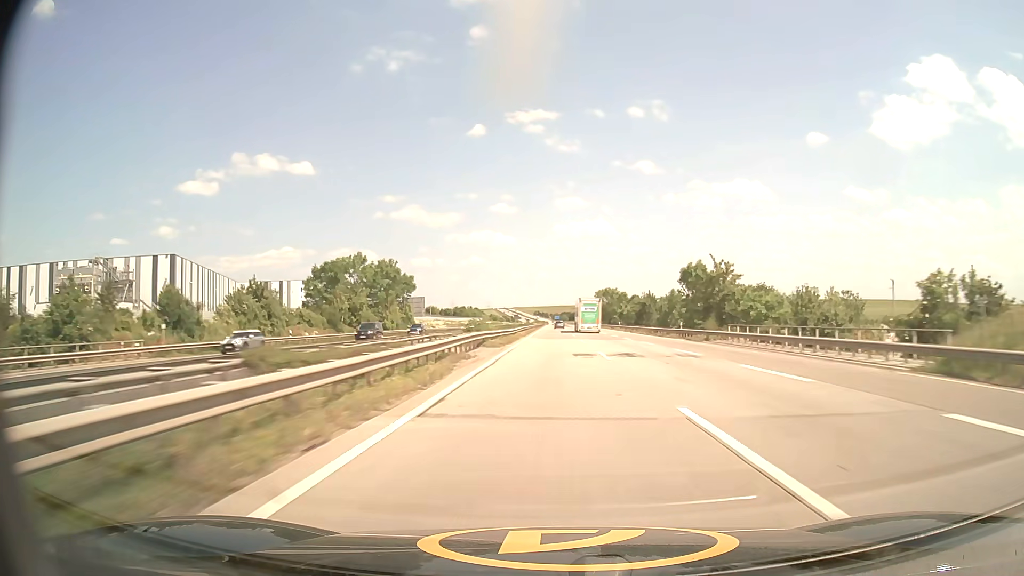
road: motorway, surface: asphalt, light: Day
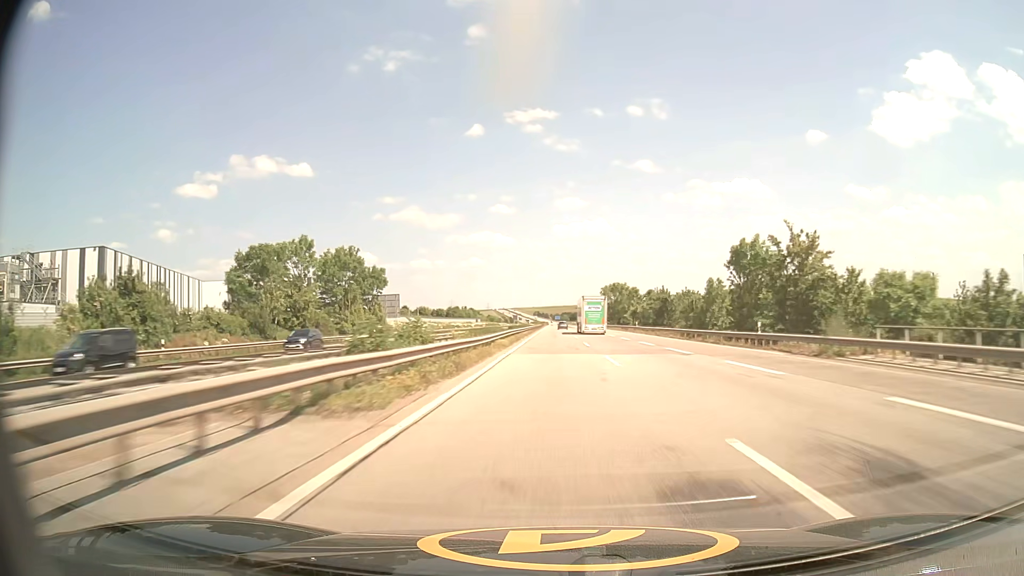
(+0.1, +21.7) m; 0°
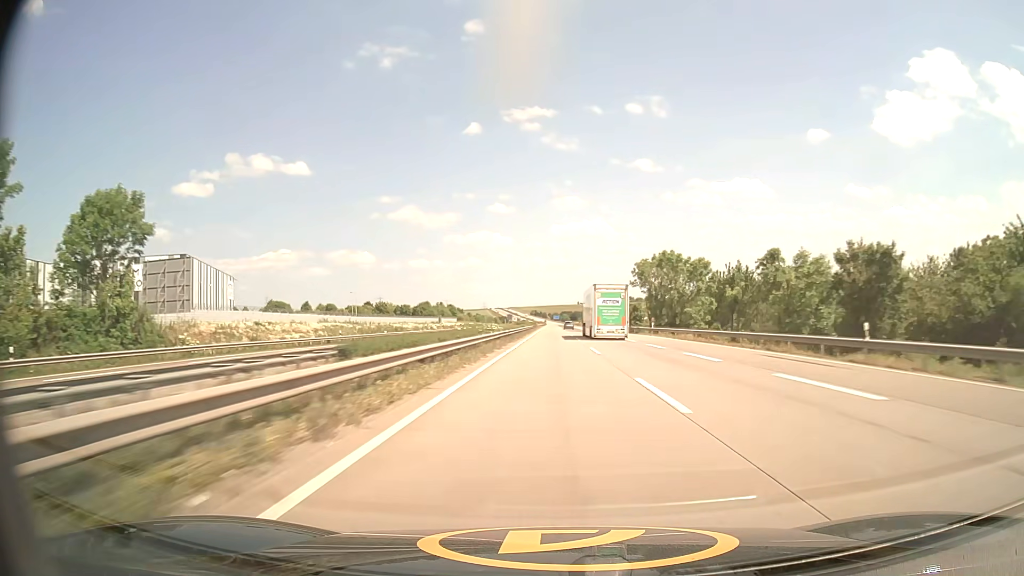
(+0.1, +64.7) m; 0°
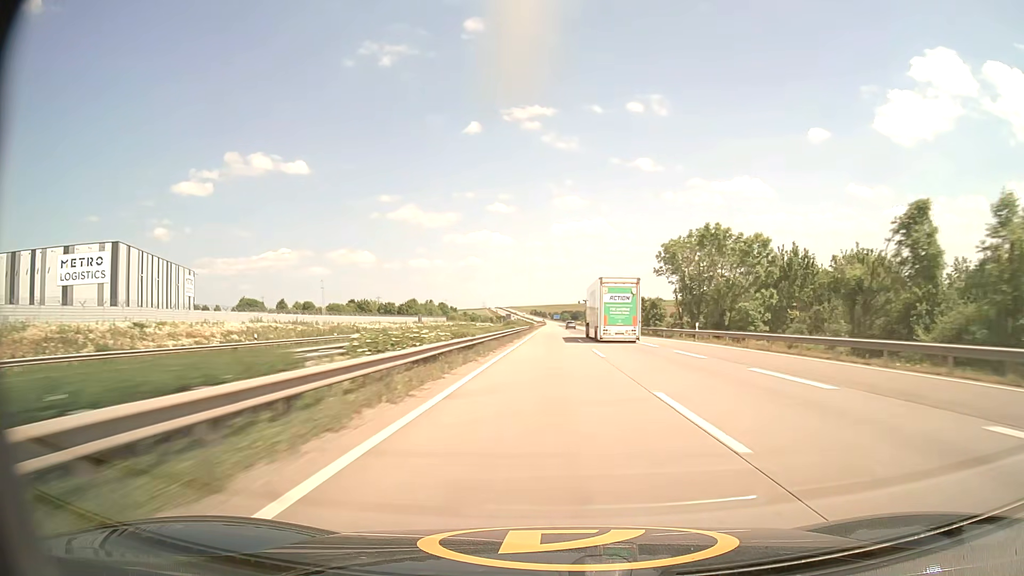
(0.0, +21.5) m; 0°
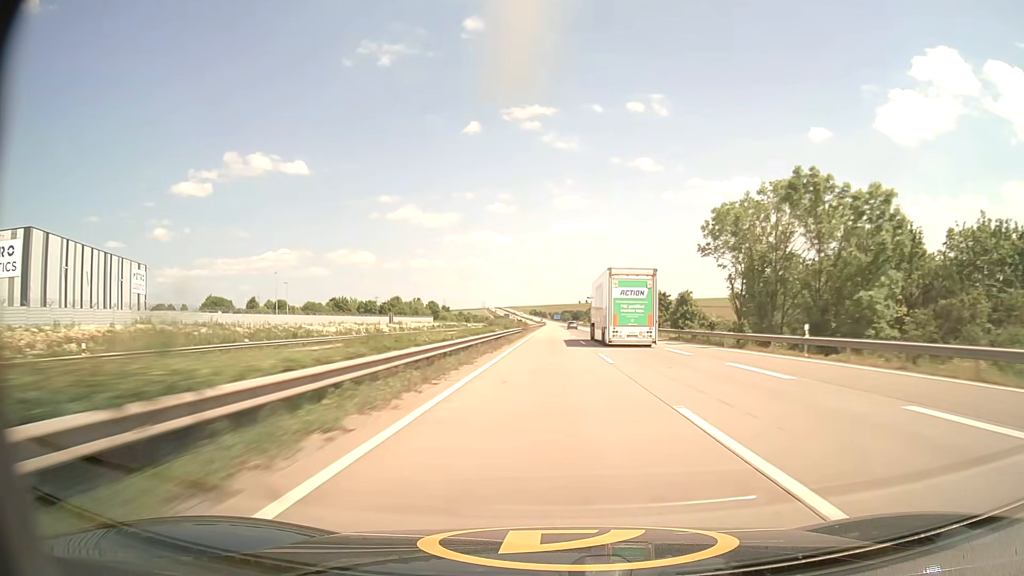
(0.0, +21.4) m; 0°
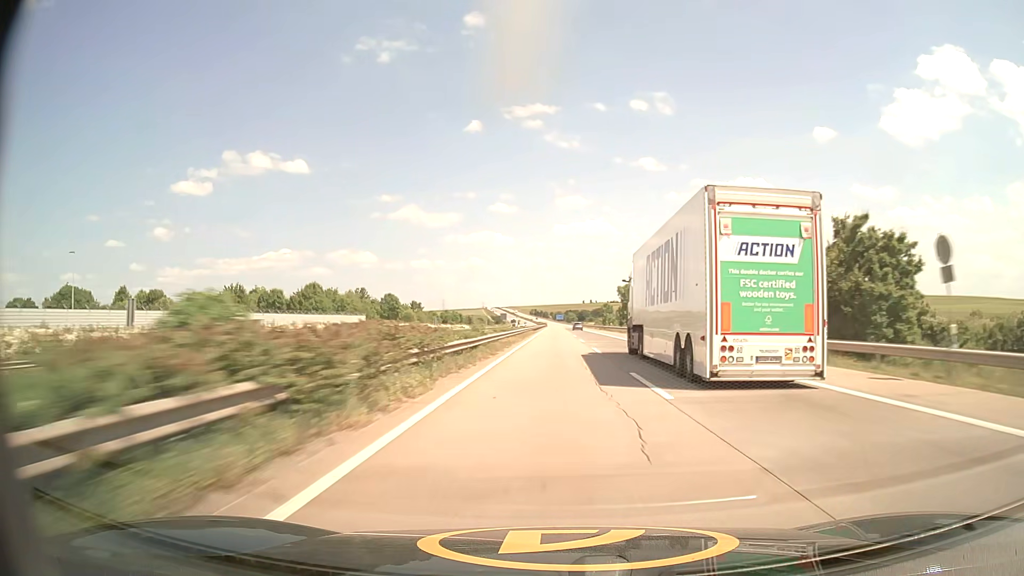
(-0.2, +64.0) m; 0°
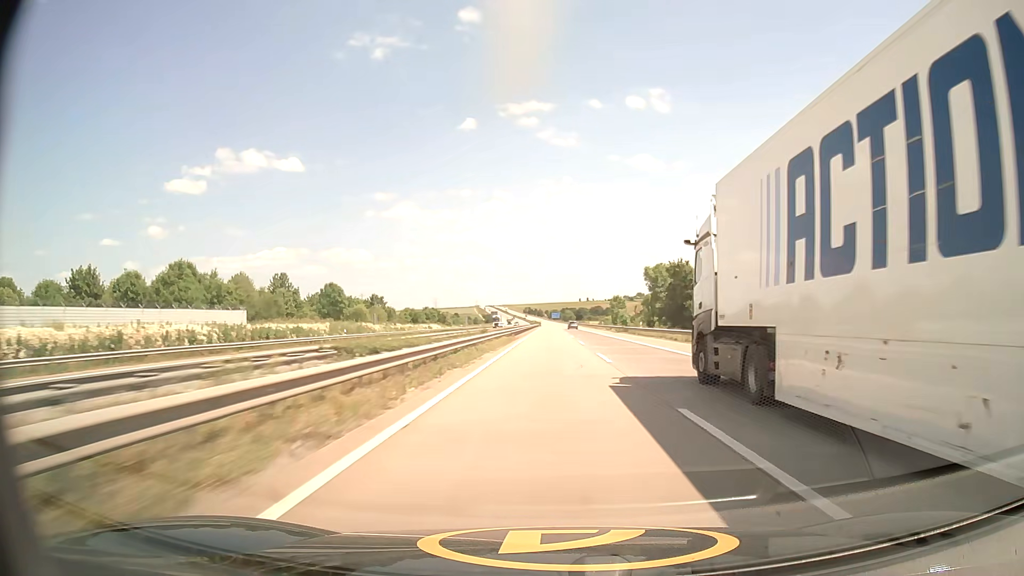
(+0.1, +42.4) m; 0°
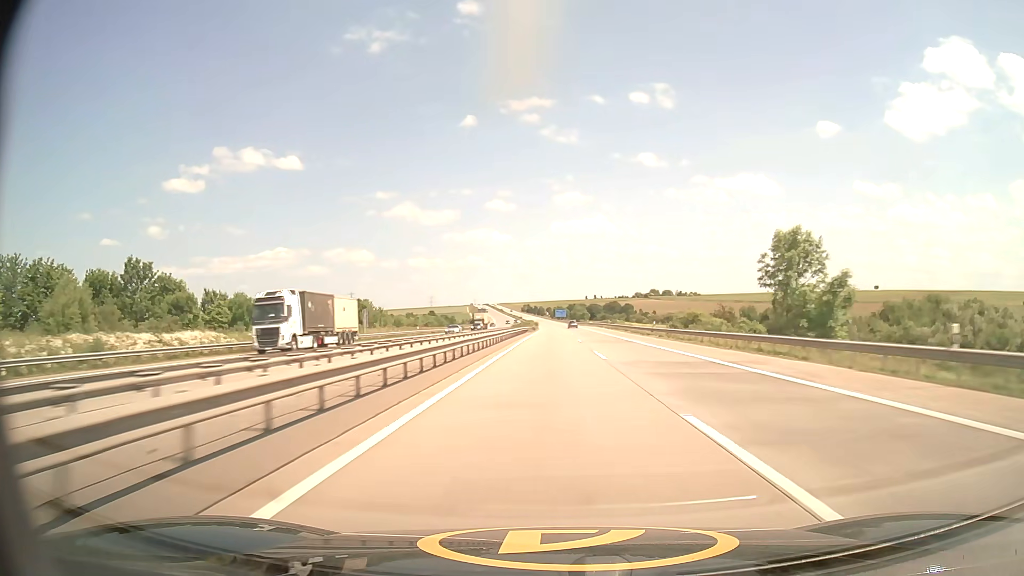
(-0.3, +105.7) m; 0°
(0, +10) (0, +20) (0, +30) (0, +40) (0, +50) (0, +60) (0, +70) (0, +80) (+1, +90) (+1, +100) m
